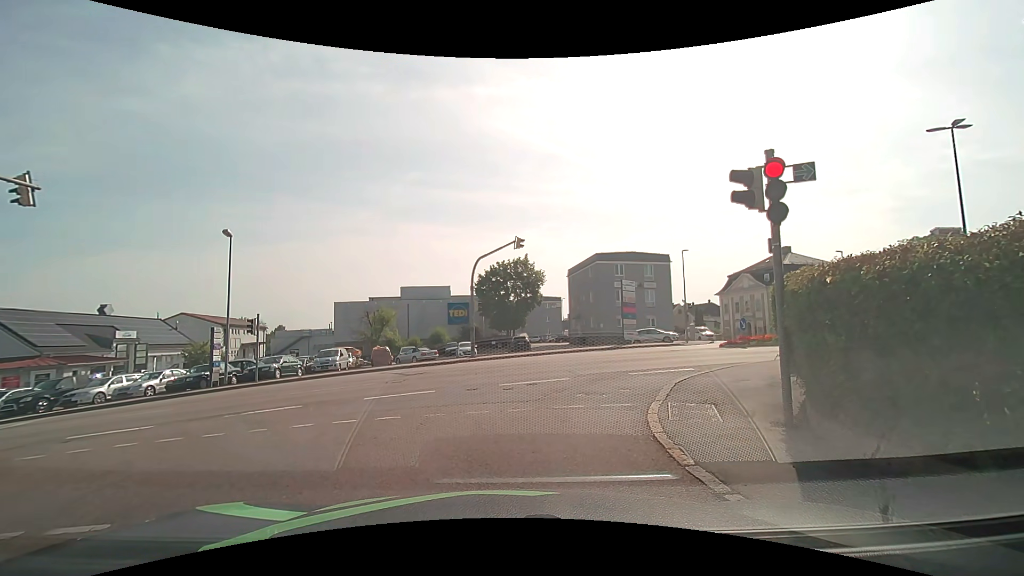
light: Day
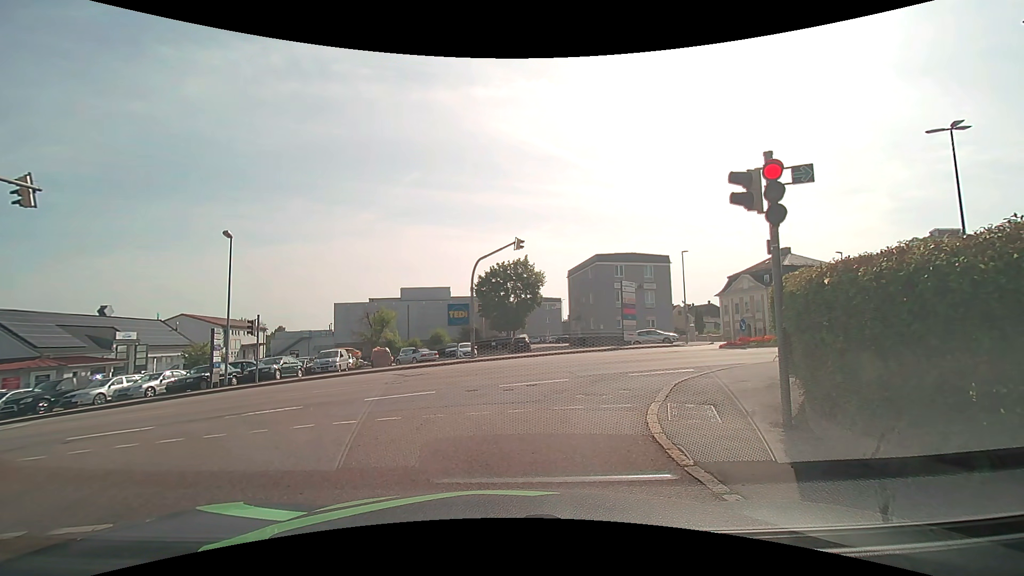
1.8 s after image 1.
(0.0, +0.1) m; 0°
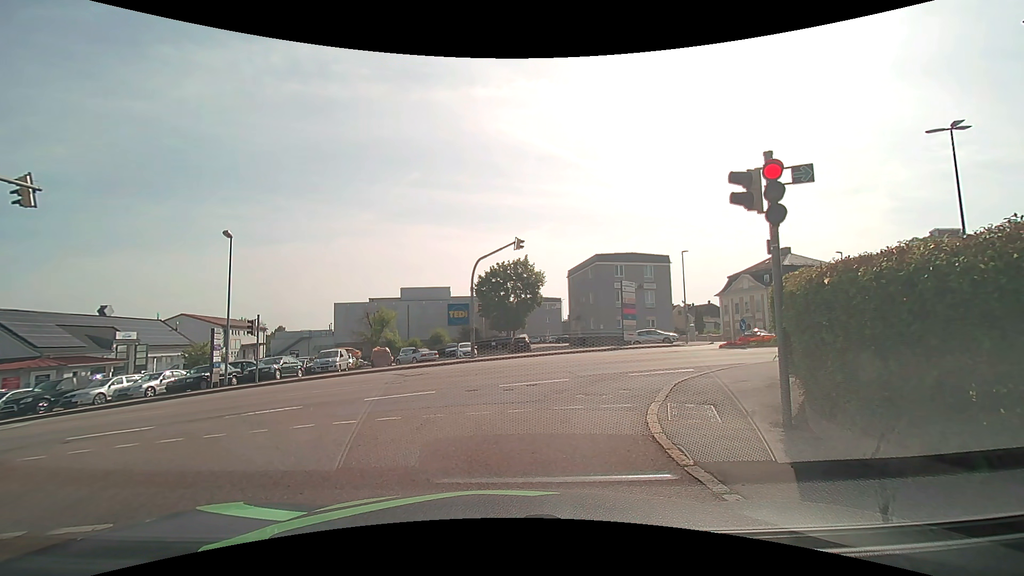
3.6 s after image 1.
(0.0, 0.0) m; 0°
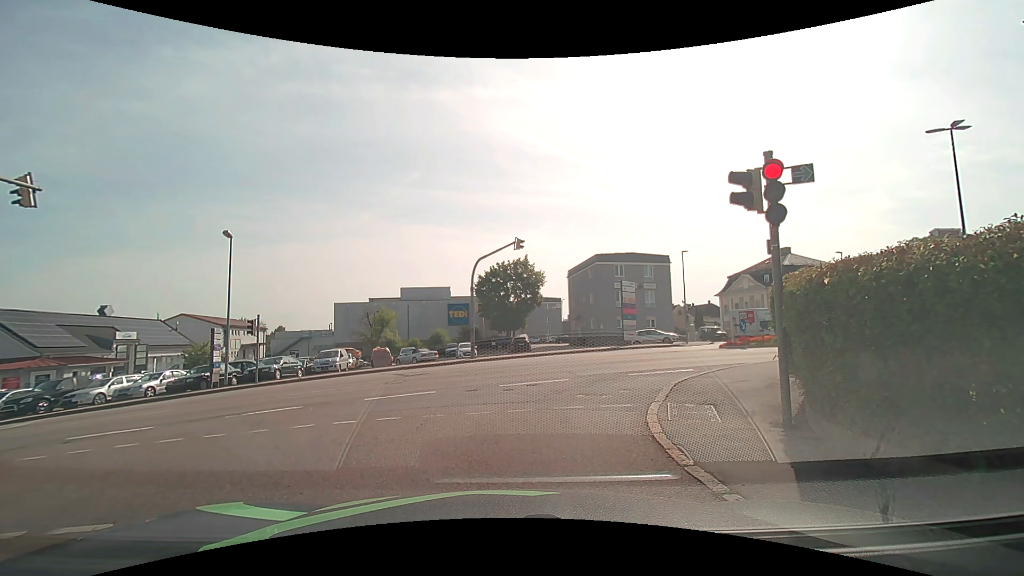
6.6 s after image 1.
(0.0, 0.0) m; 0°
